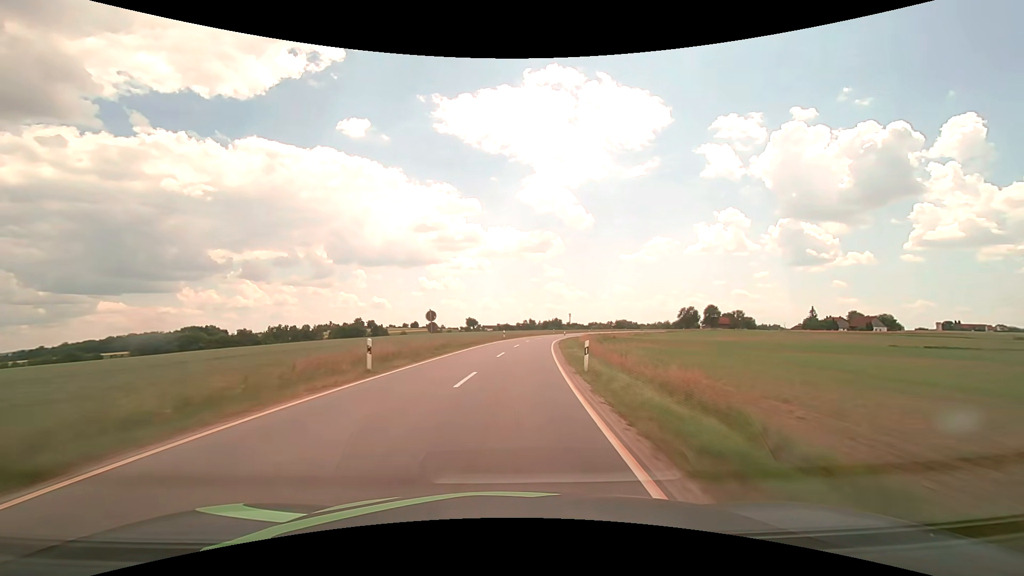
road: tertiary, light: Day
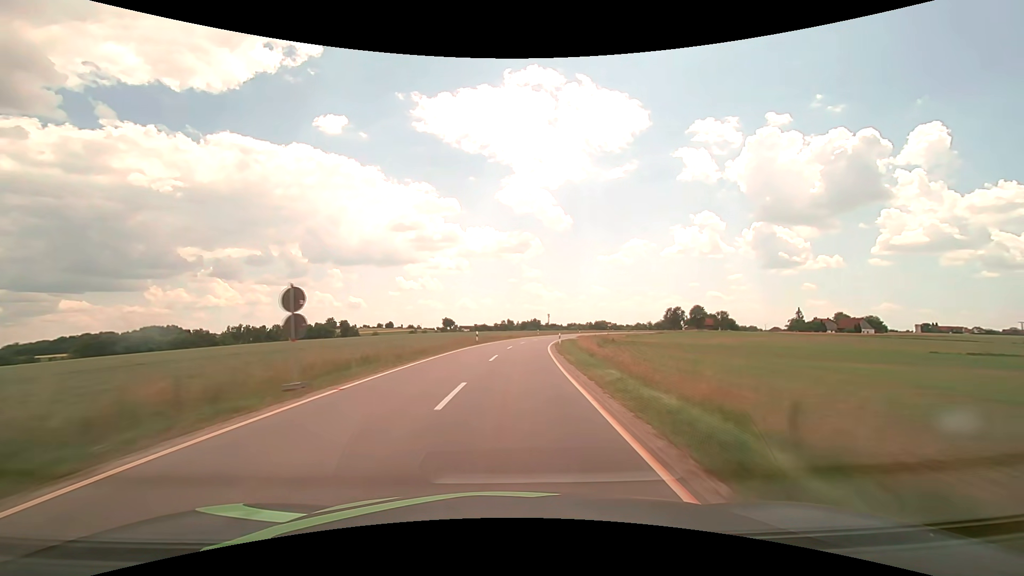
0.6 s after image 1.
(+0.3, +15.4) m; +2°
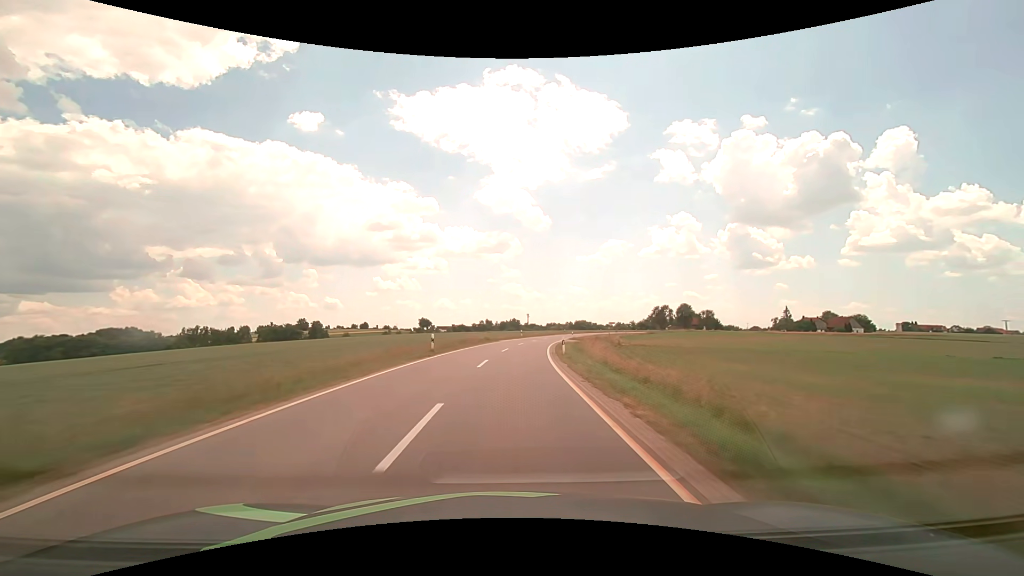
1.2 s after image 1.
(+0.3, +15.5) m; +3°
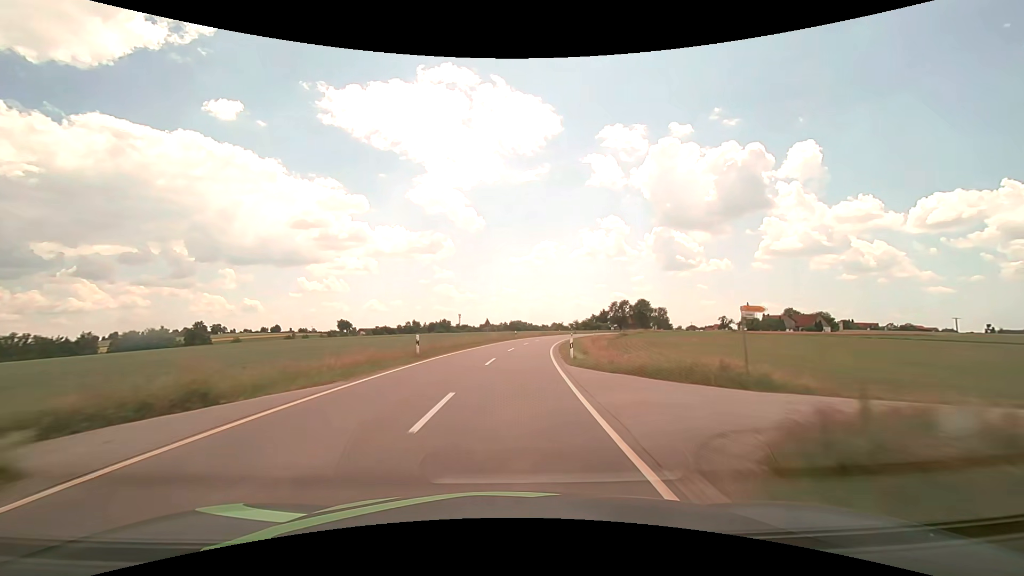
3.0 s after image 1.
(+3.0, +46.6) m; +7°
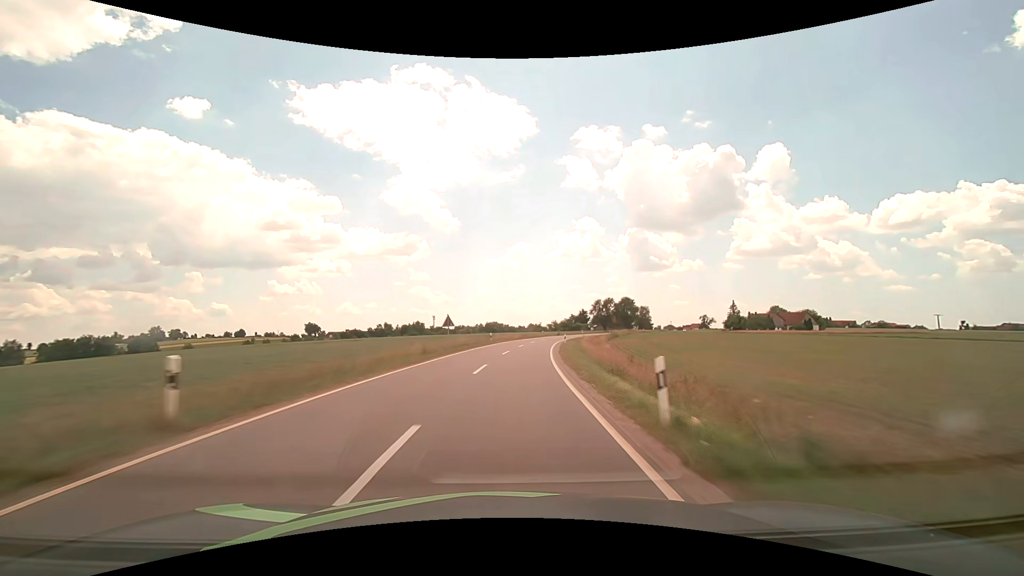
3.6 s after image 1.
(+0.4, +15.7) m; +3°
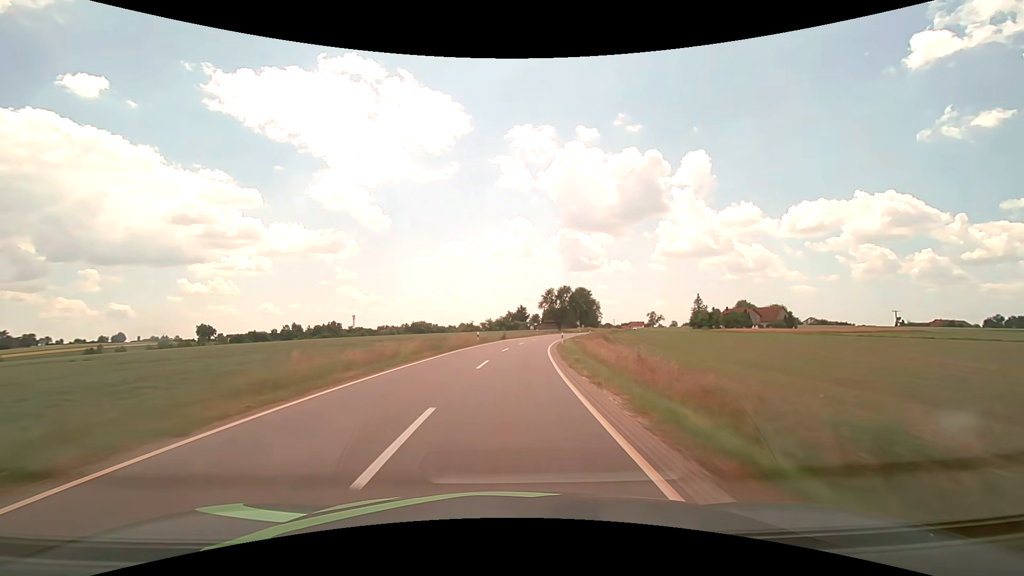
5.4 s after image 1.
(+3.2, +47.0) m; +8°
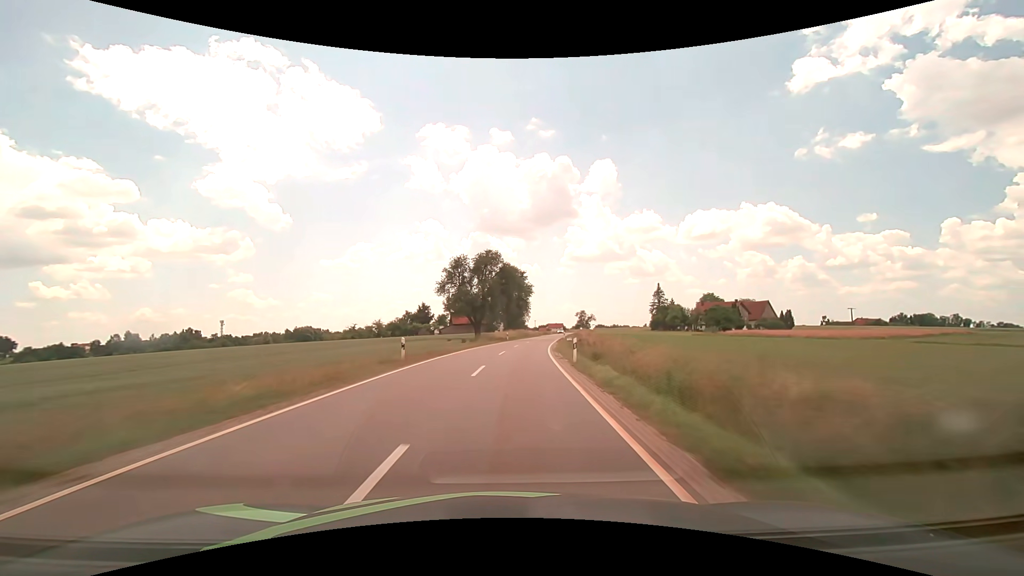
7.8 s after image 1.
(+5.7, +62.8) m; +10°
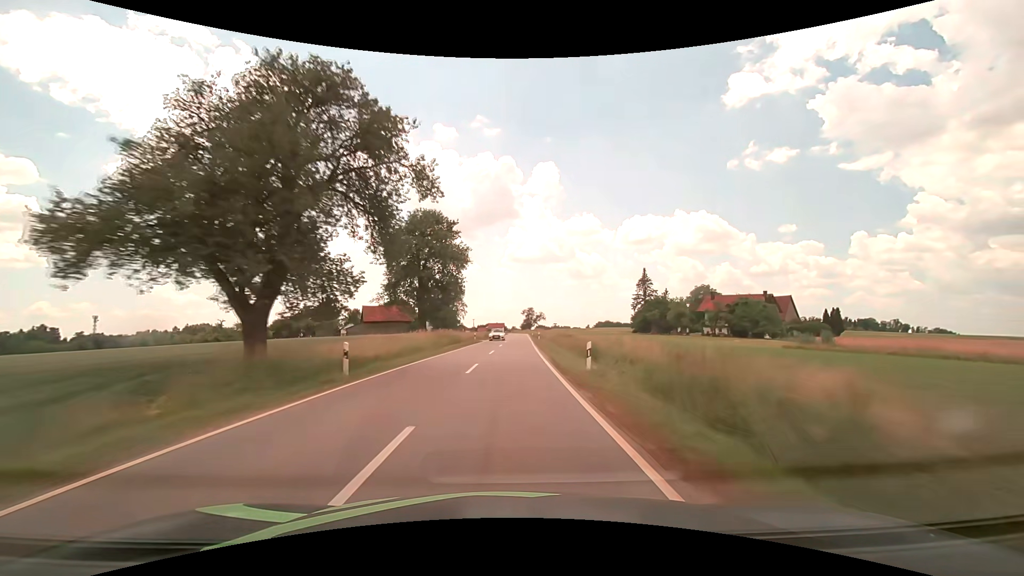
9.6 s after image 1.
(+3.0, +47.3) m; +7°
(0, +10) (0, +20) (+1, +30) (+1, +40) (+1, +50) (+2, +60) (+2, +70) (+3, +80) (+3, +90) (+4, +100) m
